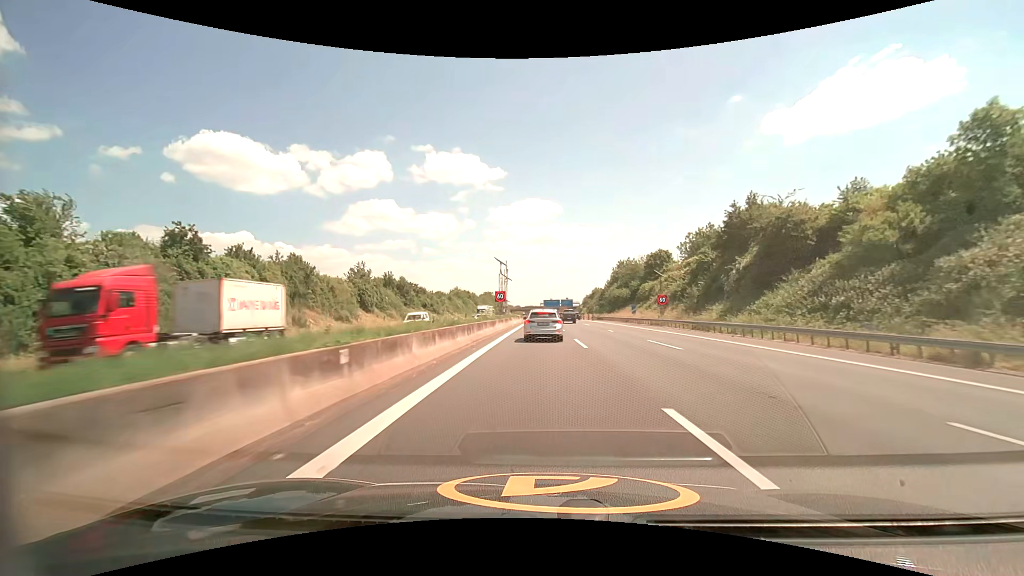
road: motorway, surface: asphalt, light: Day
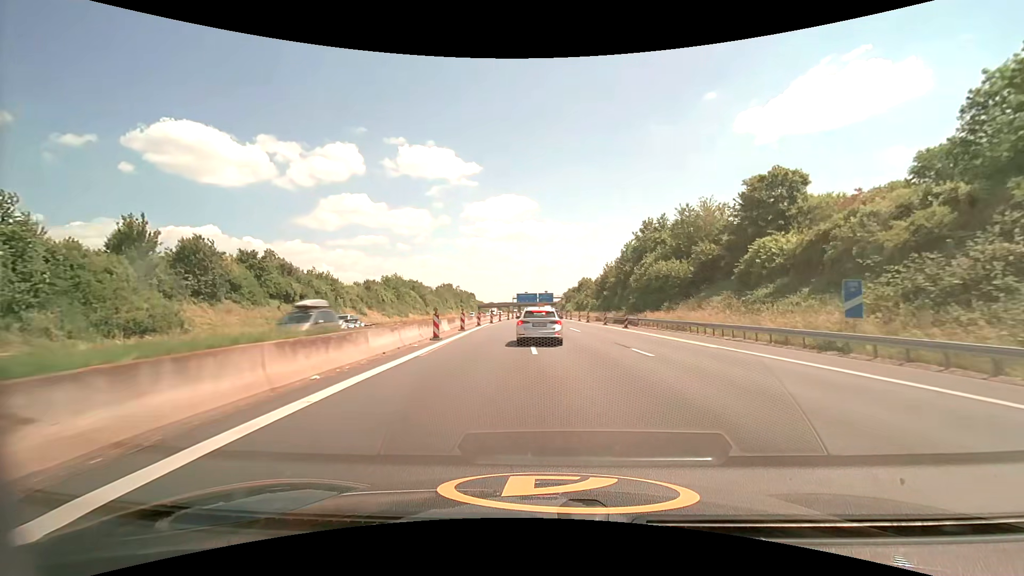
(+1.0, +56.8) m; +3°
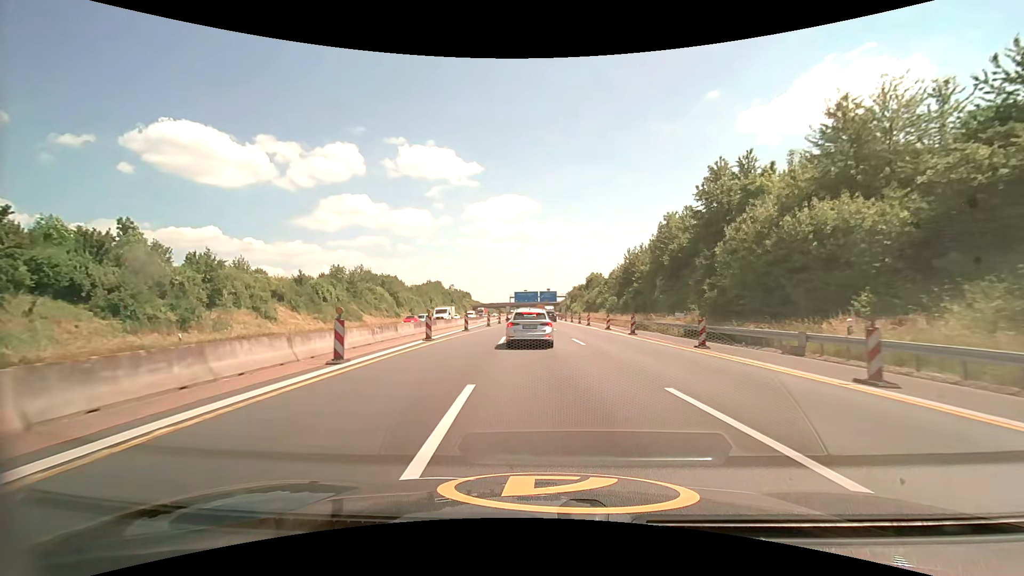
(+0.1, +29.9) m; 0°
(0, +10) (0, +20) (-1, +30) (-1, +40) (-1, +50) (-2, +60) (-2, +70) (-2, +80) (-2, +90) (-3, +100) m
